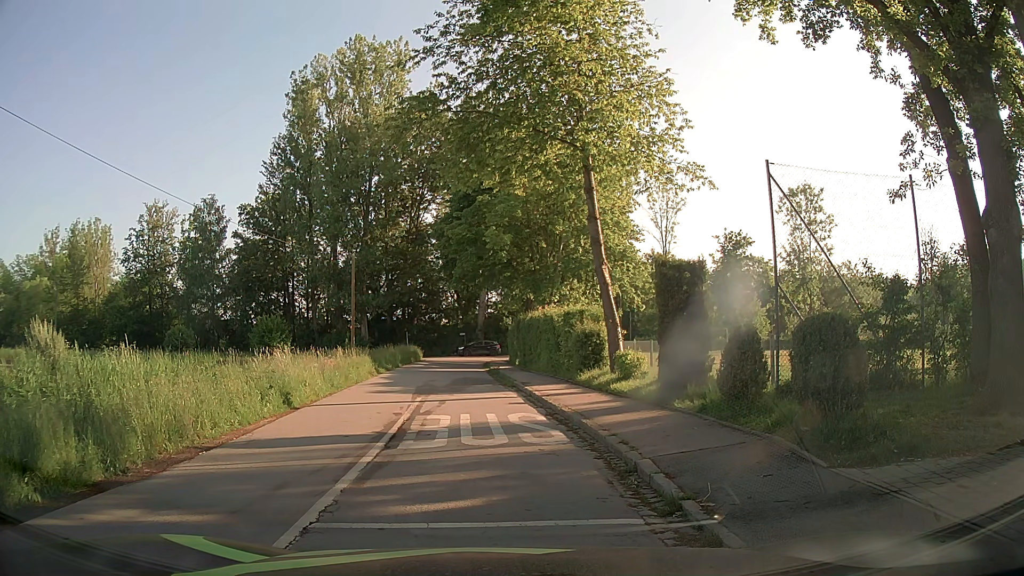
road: residential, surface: asphalt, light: Day
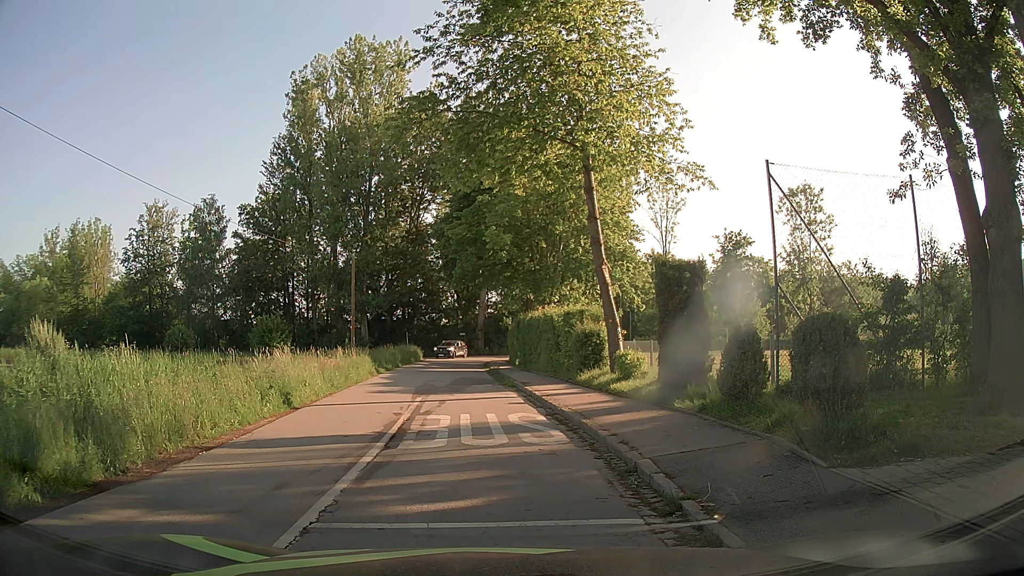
(0.0, 0.0) m; 0°
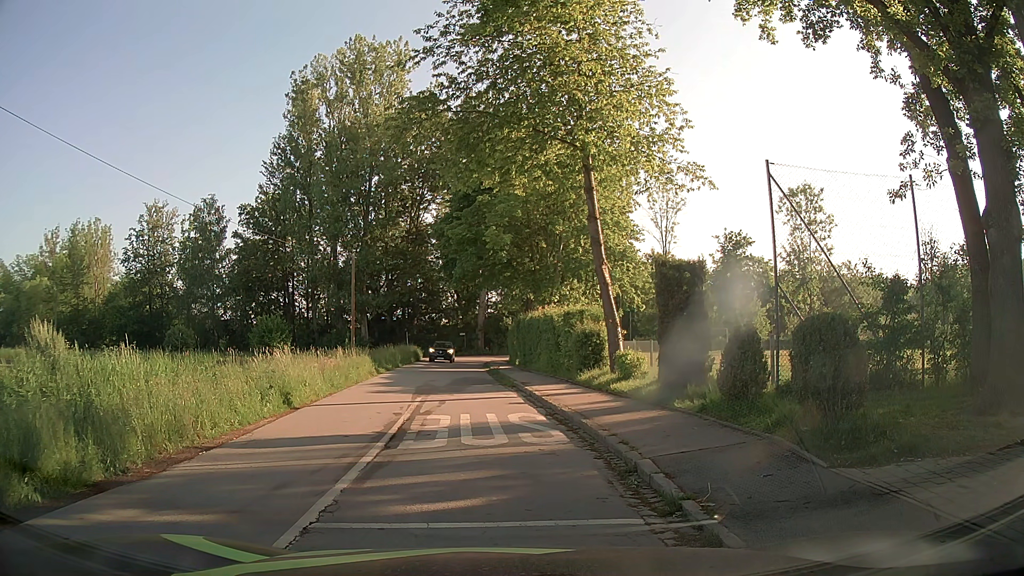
(0.0, 0.0) m; 0°
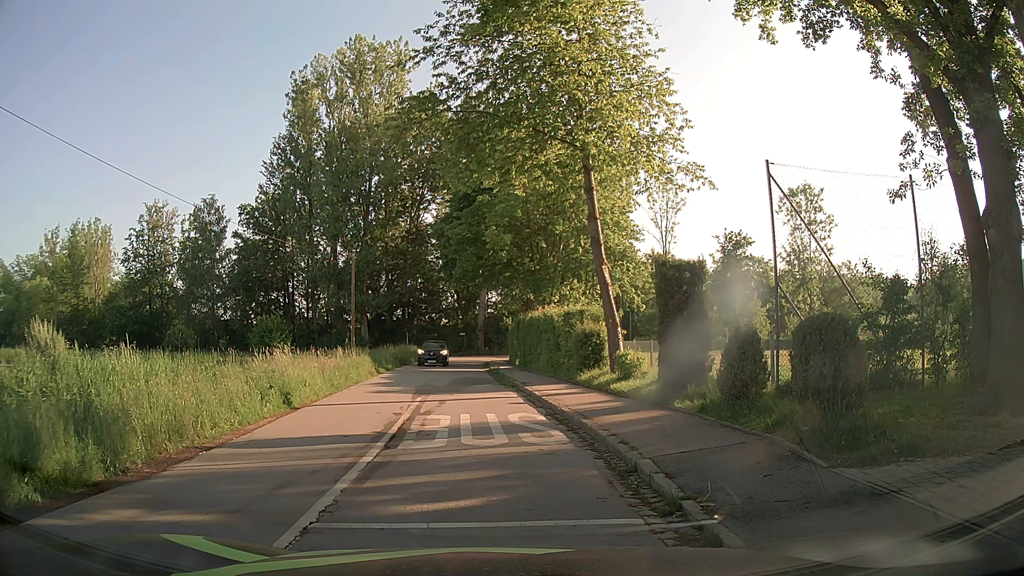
(0.0, 0.0) m; 0°
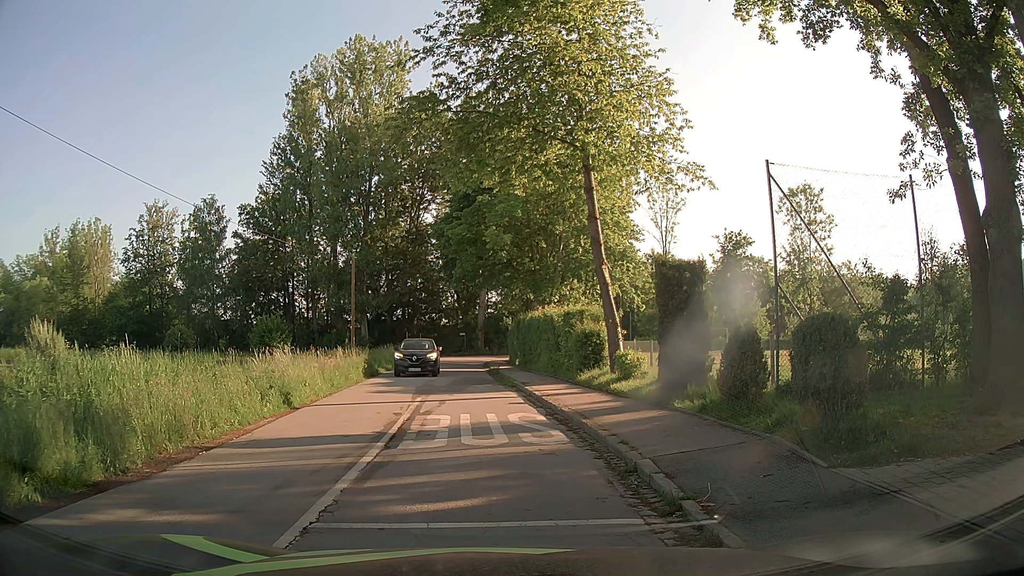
(0.0, 0.0) m; 0°
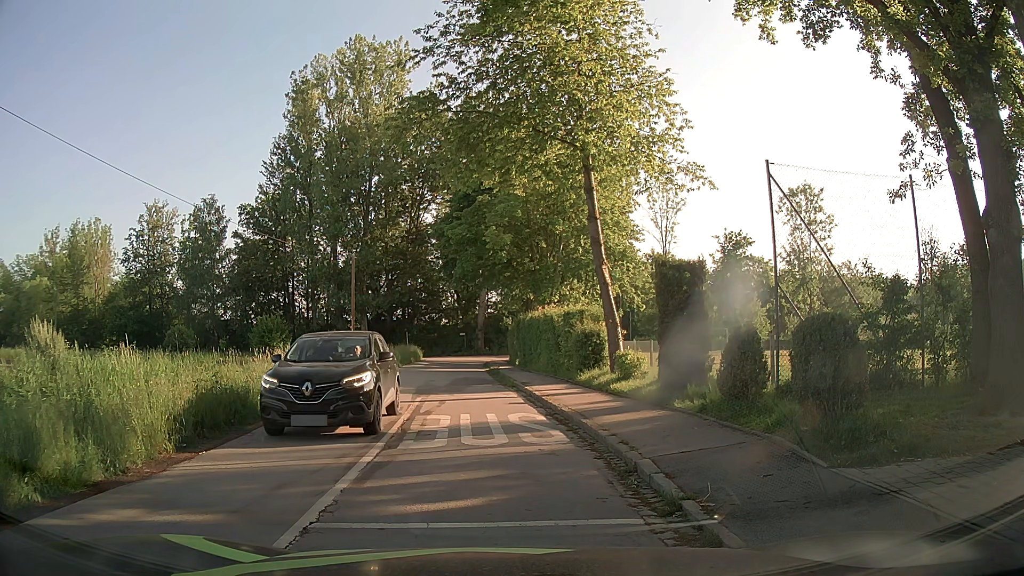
(0.0, 0.0) m; 0°
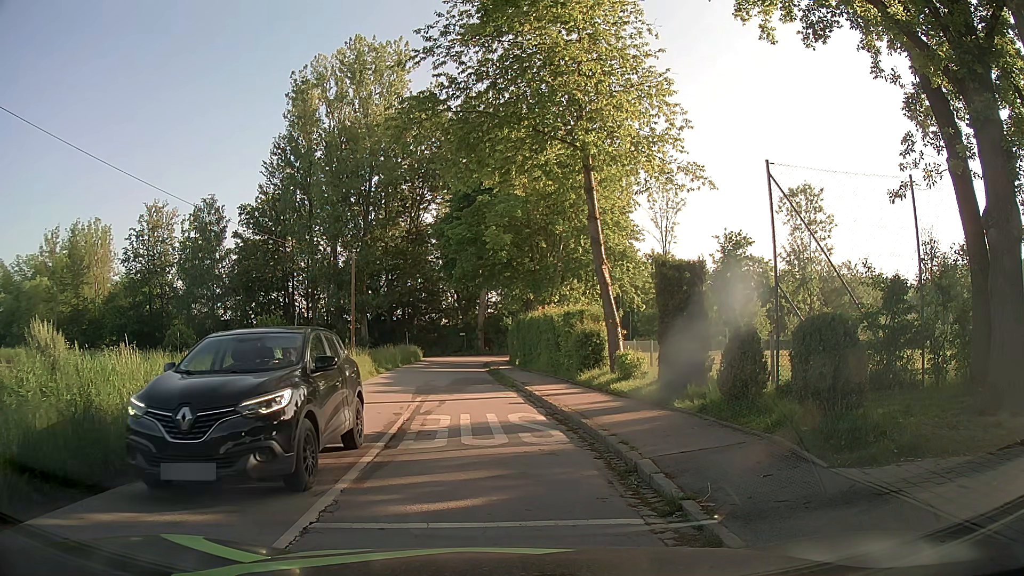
(0.0, 0.0) m; 0°
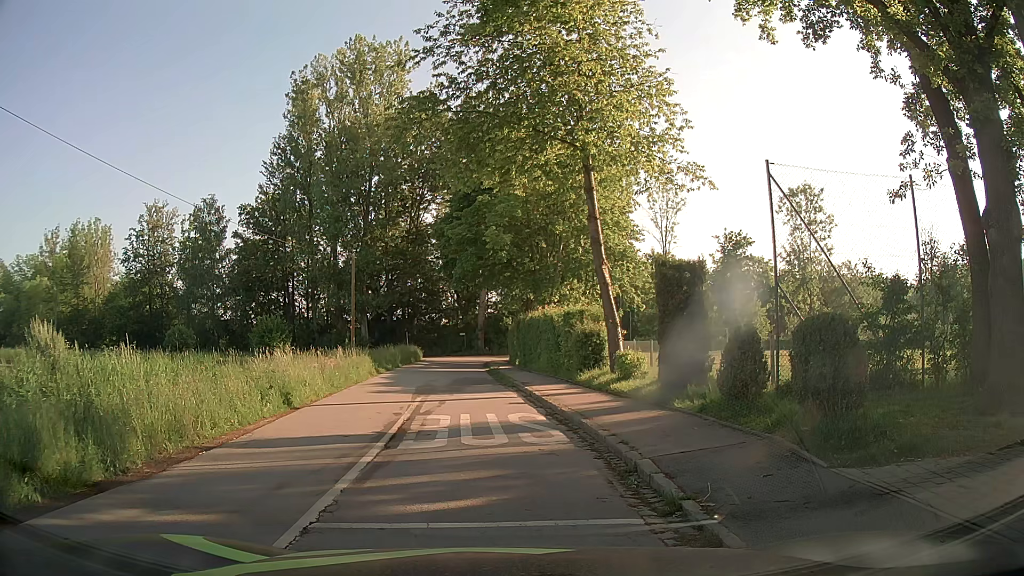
(0.0, 0.0) m; 0°
